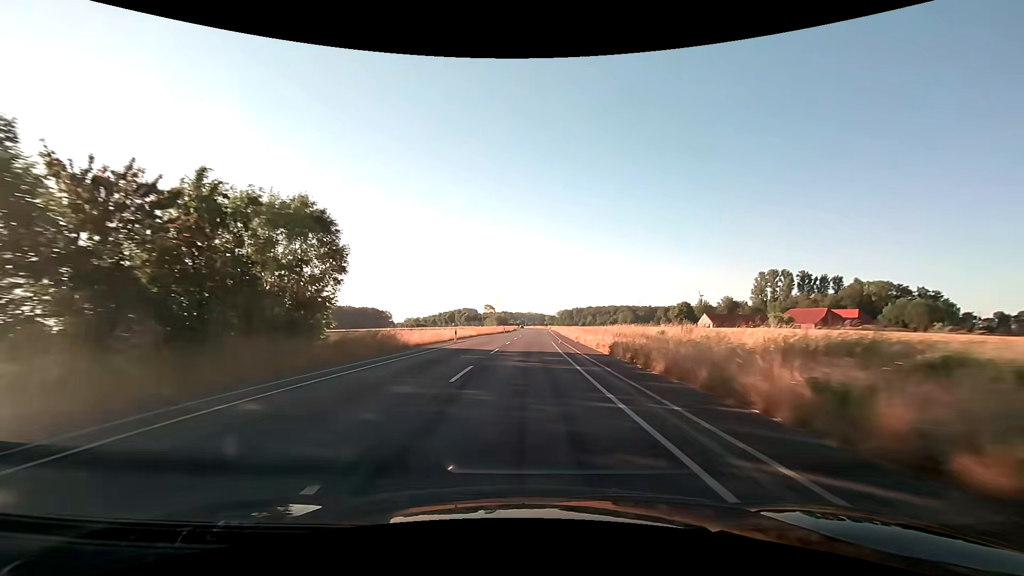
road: secondary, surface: asphalt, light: Day
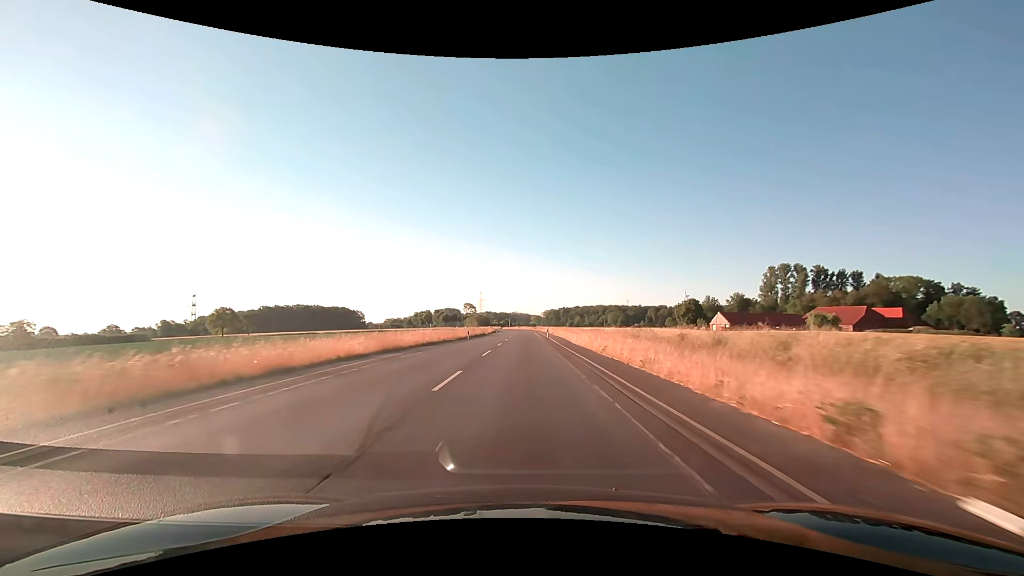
(+0.7, +37.5) m; +2°
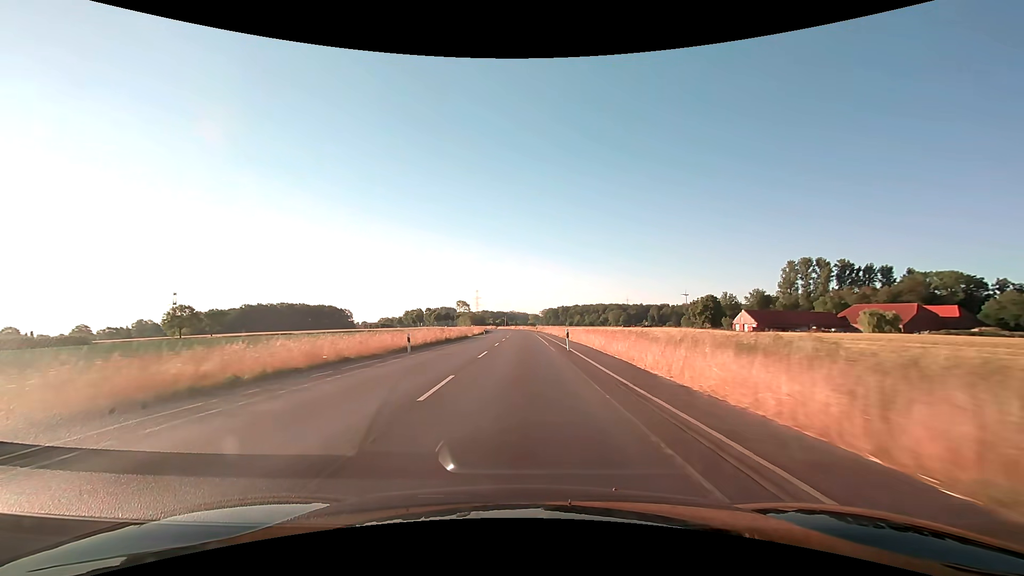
(+0.2, +25.0) m; 0°
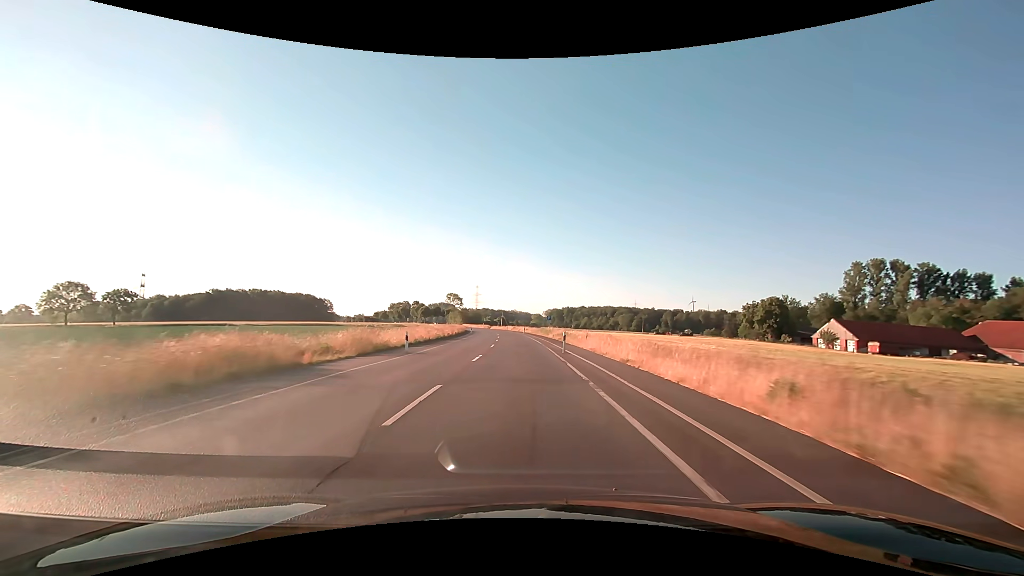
(-0.1, +50.0) m; 0°
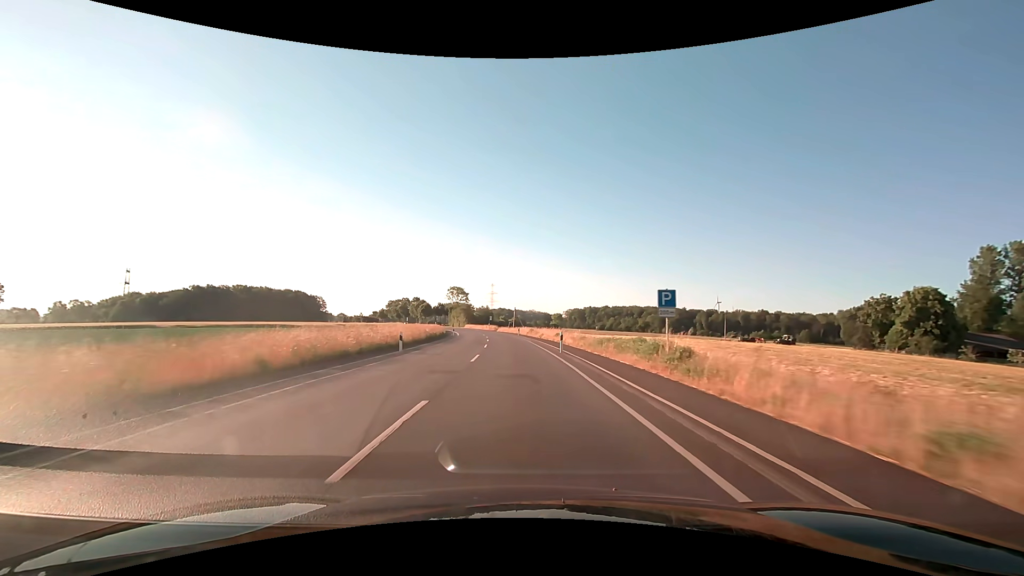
(-0.8, +50.0) m; -2°
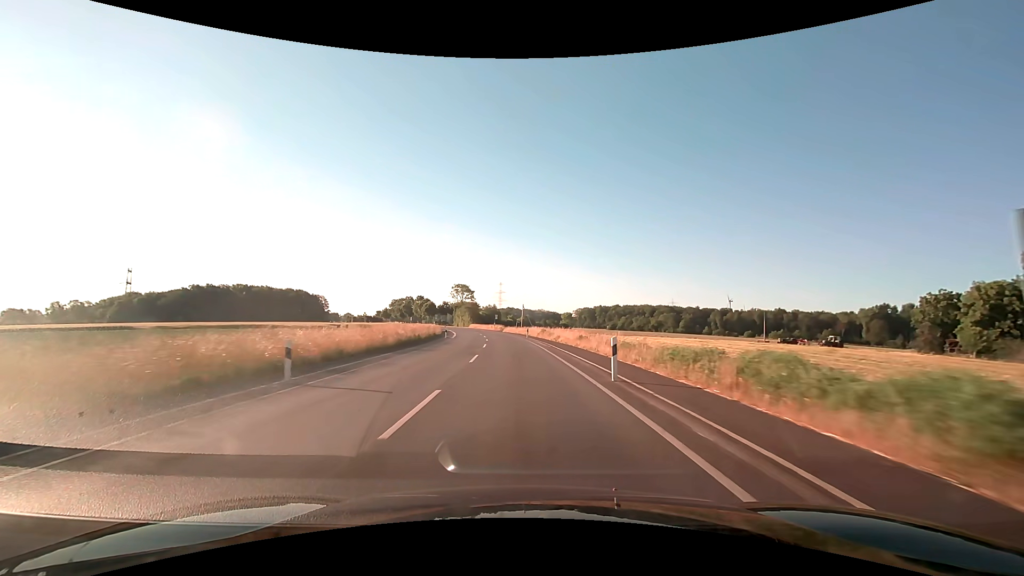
(-0.1, +12.5) m; -1°
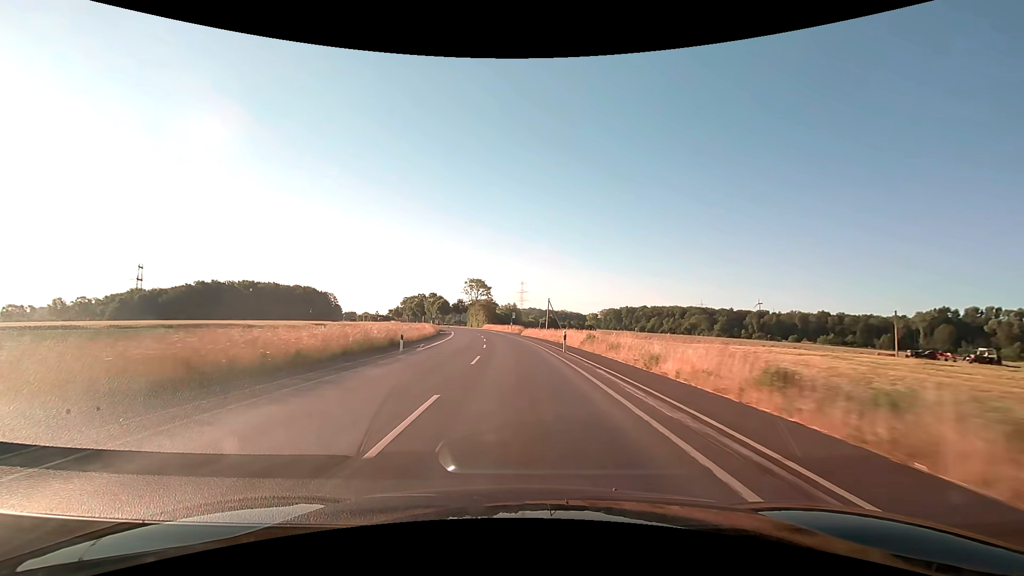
(-0.5, +25.0) m; -3°
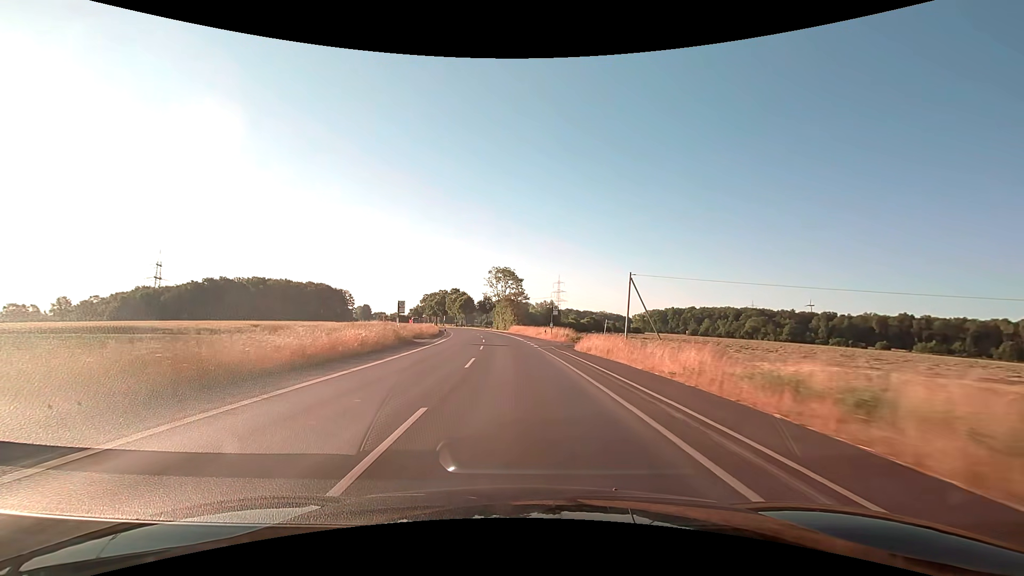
(-1.3, +37.5) m; -4°
(0, +10) (0, +20) (-1, +30) (-2, +40) (-2, +50) (-3, +60) (-5, +70) (-6, +80) (-8, +90) (-9, +99) m
